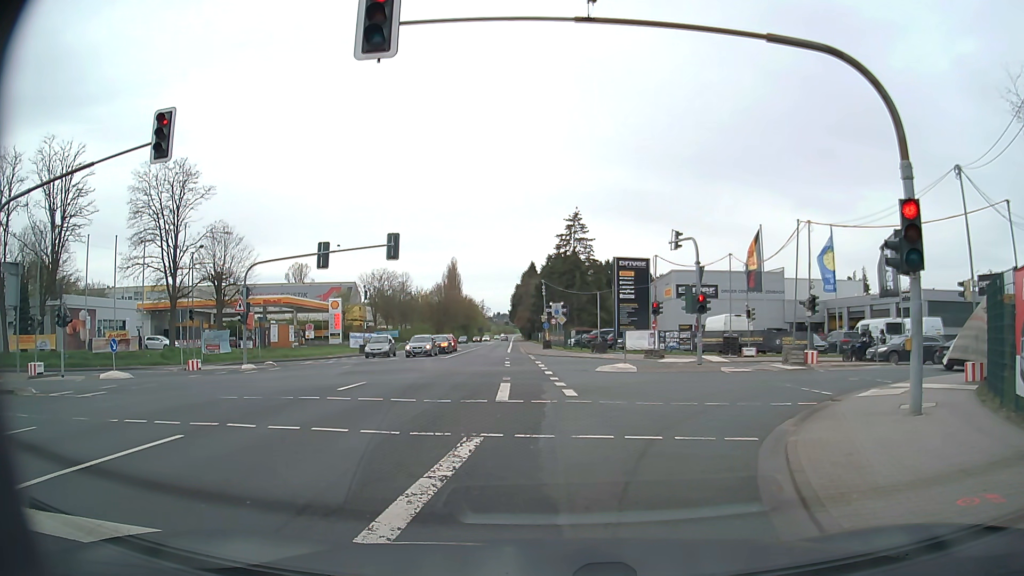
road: secondary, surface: asphalt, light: Day
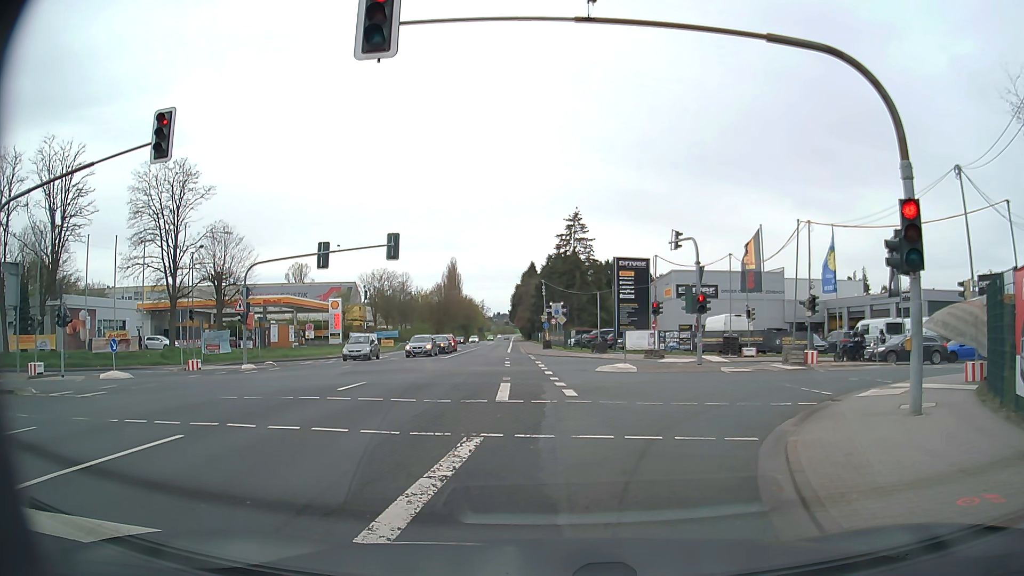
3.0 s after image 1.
(0.0, 0.0) m; 0°
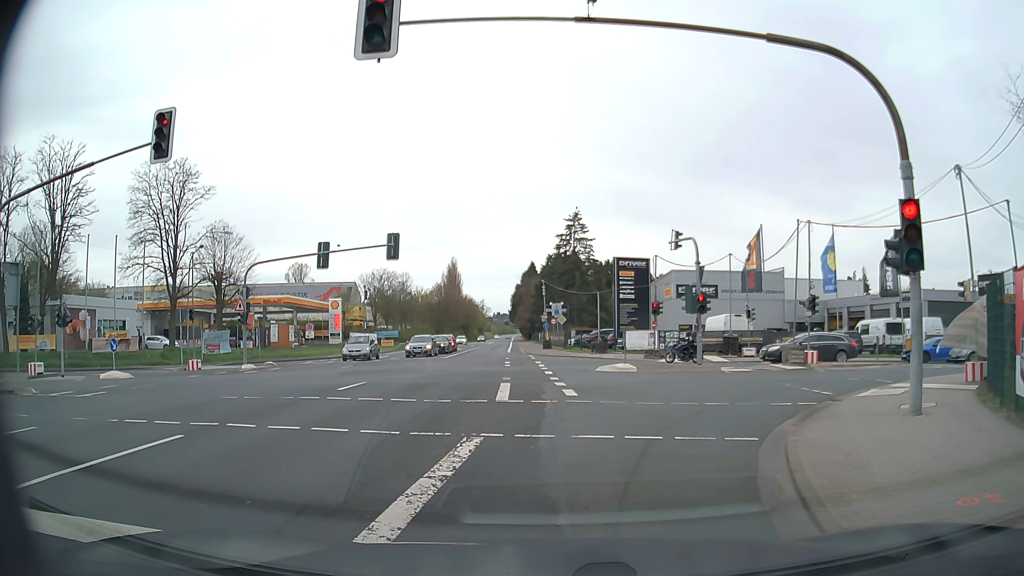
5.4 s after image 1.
(0.0, 0.0) m; 0°
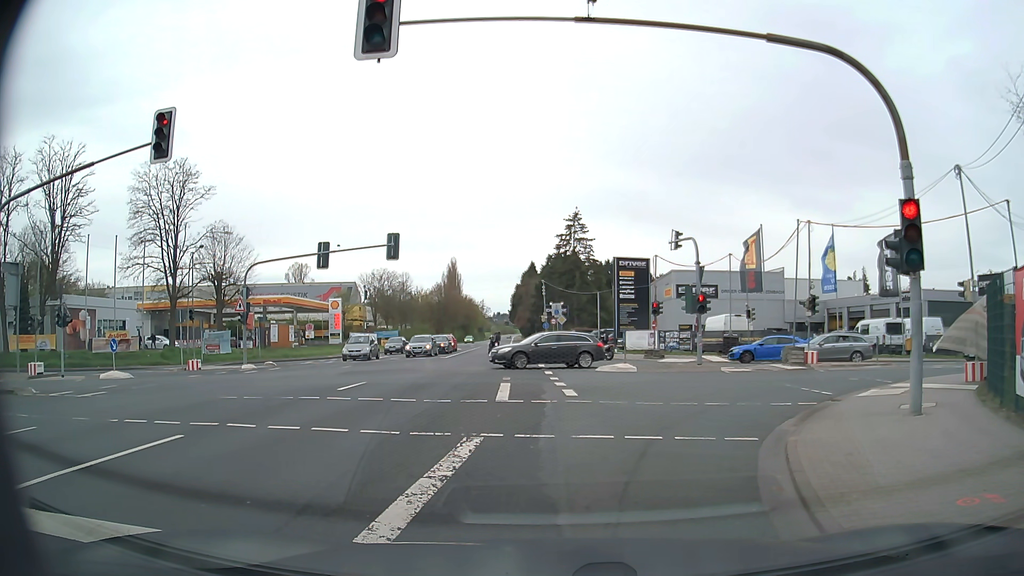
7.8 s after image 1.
(0.0, 0.0) m; 0°
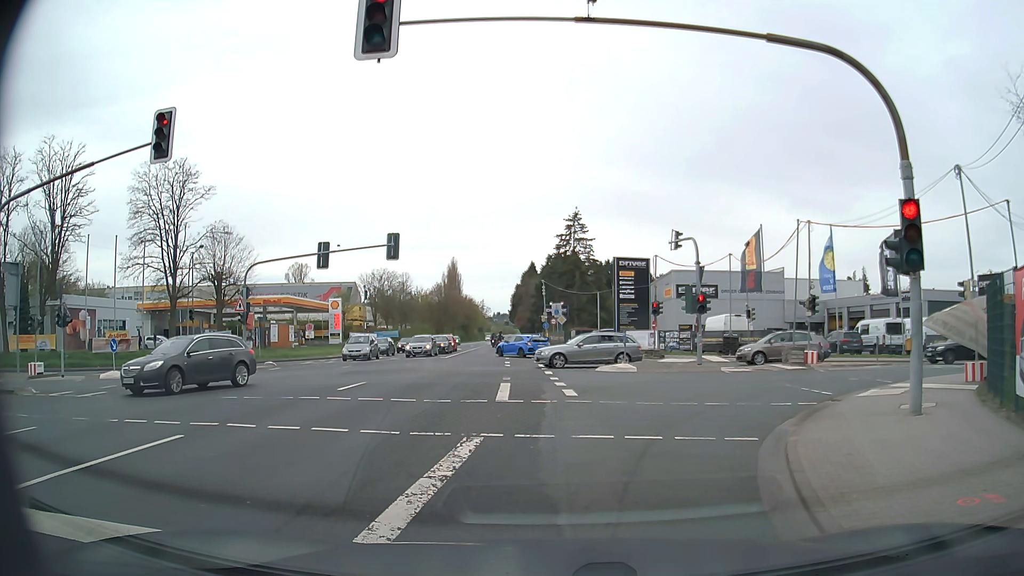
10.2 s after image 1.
(0.0, 0.0) m; 0°
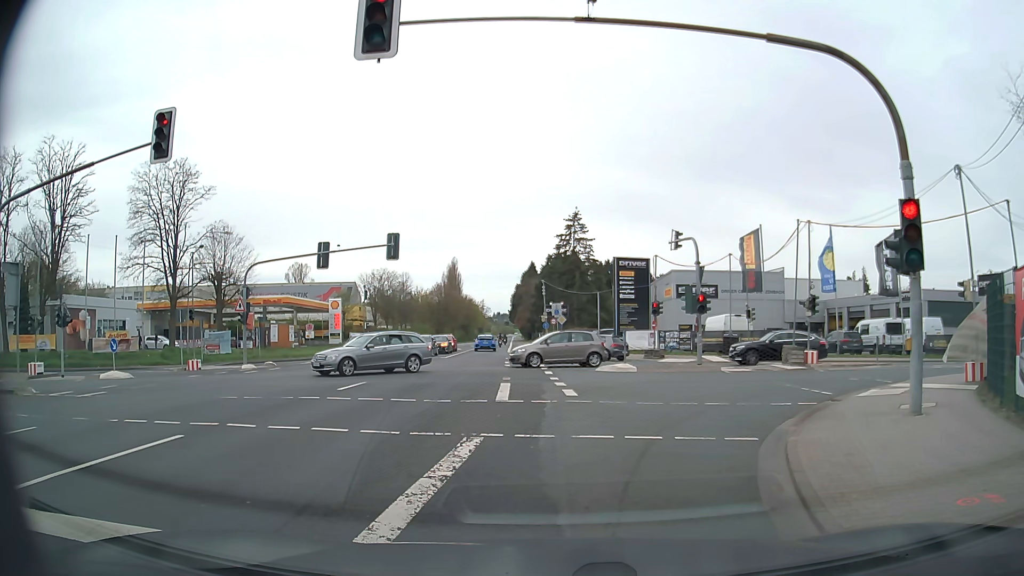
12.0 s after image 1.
(0.0, 0.0) m; 0°
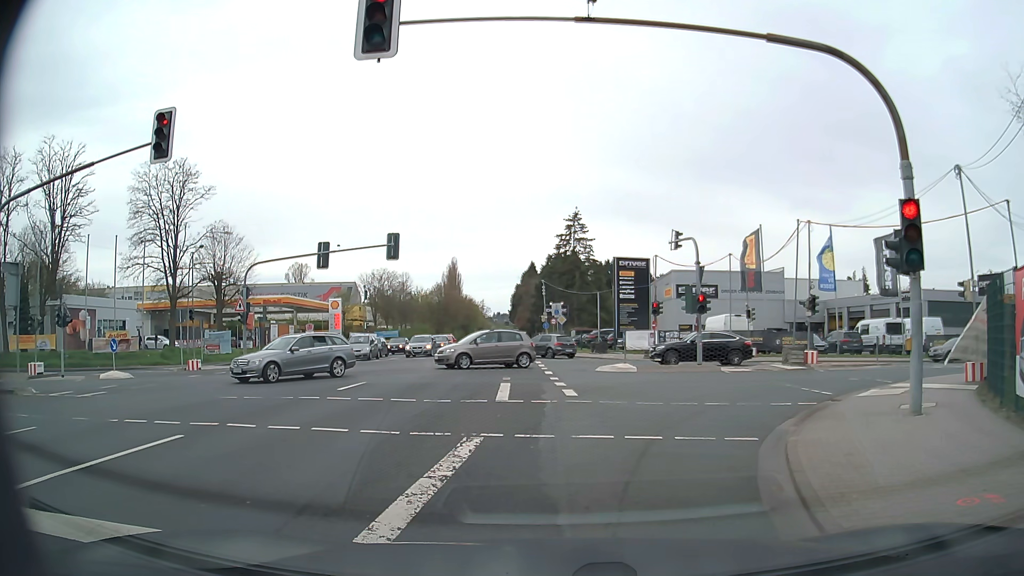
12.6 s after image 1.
(0.0, 0.0) m; 0°
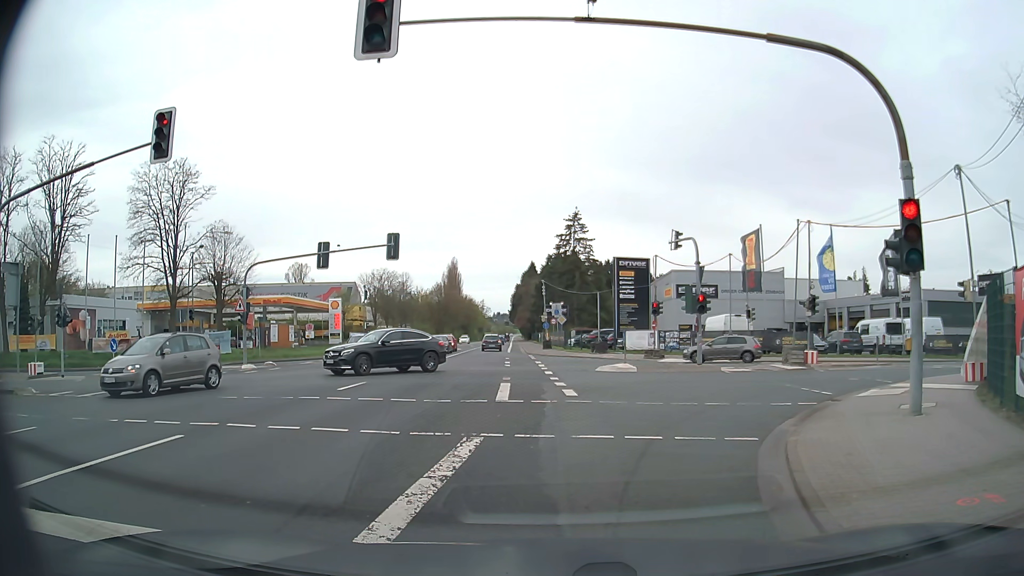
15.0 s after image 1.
(0.0, 0.0) m; 0°
(+1, +10) (+5, +19) (+13, +25) (+22, +28) (+32, +29) (+42, +29) (+52, +29) (+62, +30) (+72, +30) (+82, +30) m
